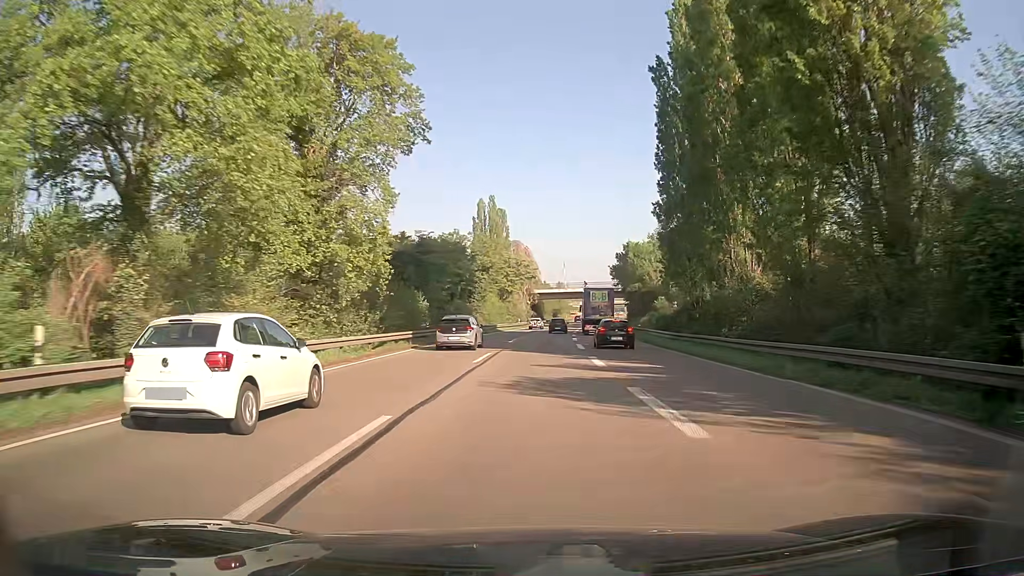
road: trunk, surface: asphalt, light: Day
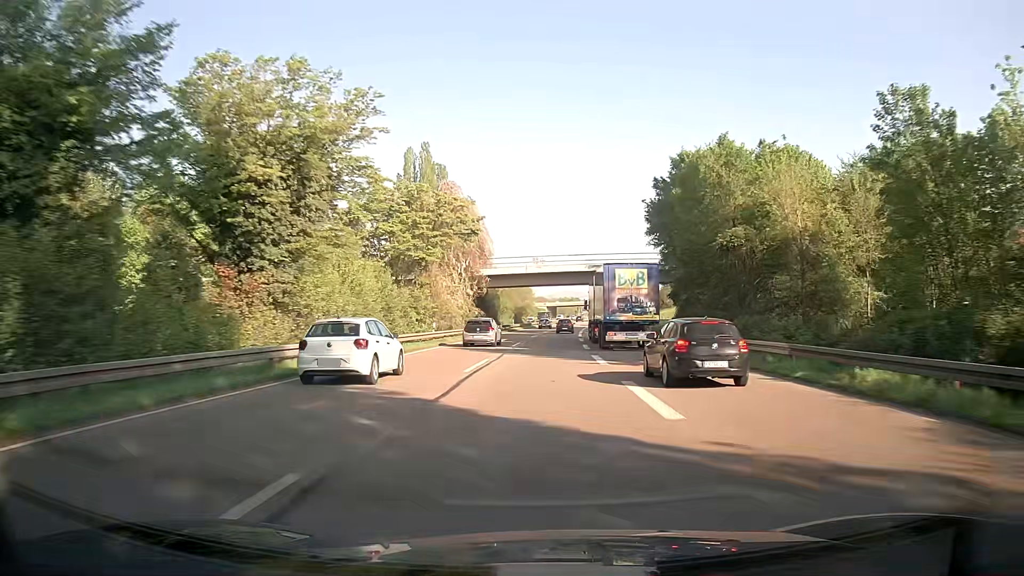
(+1.6, +58.7) m; +3°
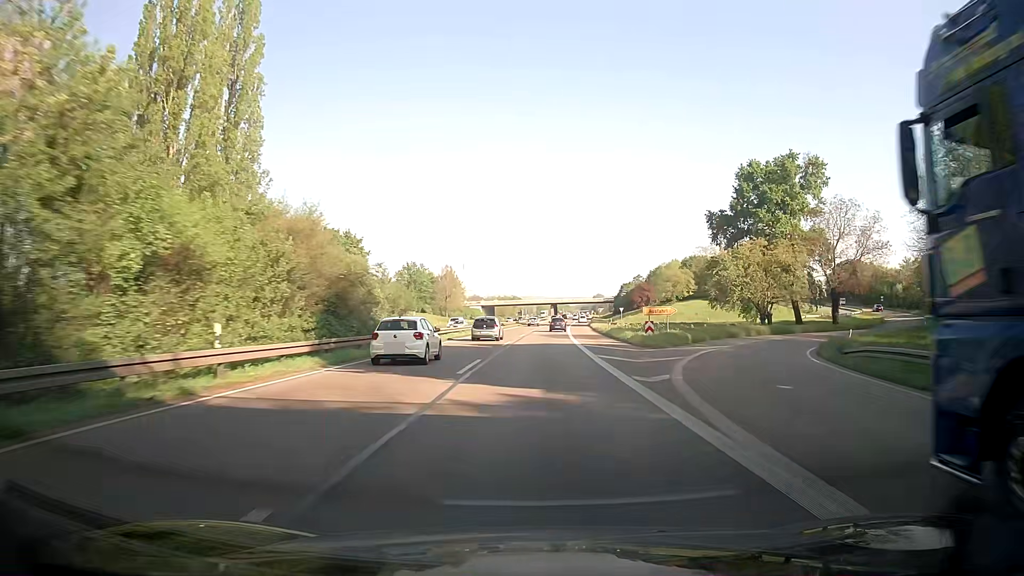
(+3.3, +74.6) m; +6°
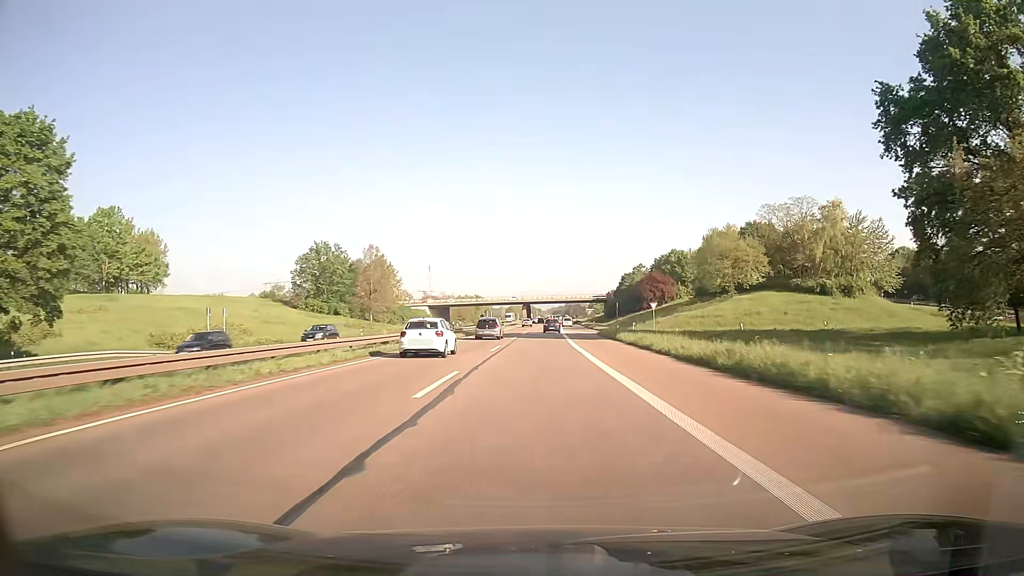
(+0.3, +60.5) m; +1°
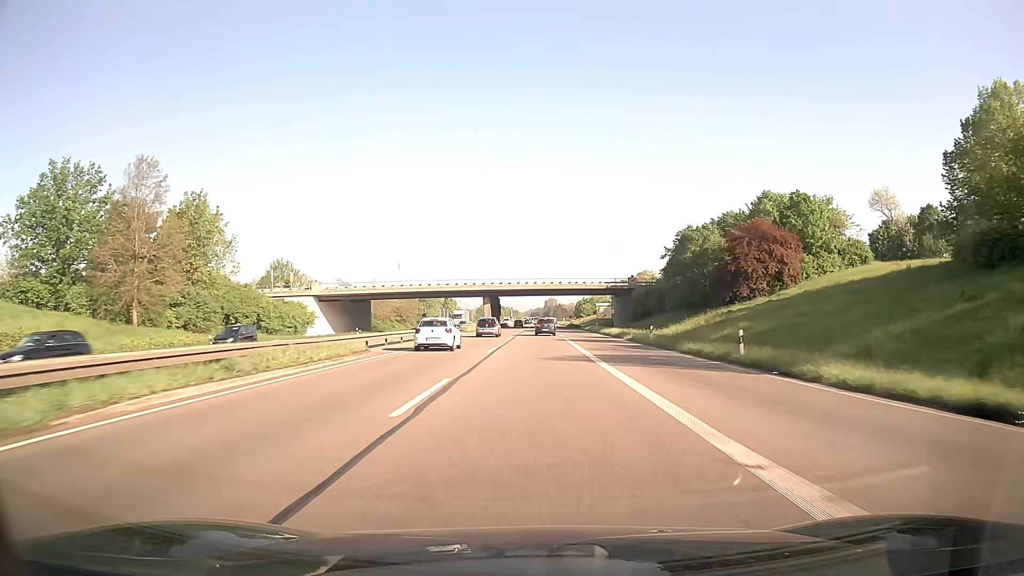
(+1.4, +76.1) m; +2°
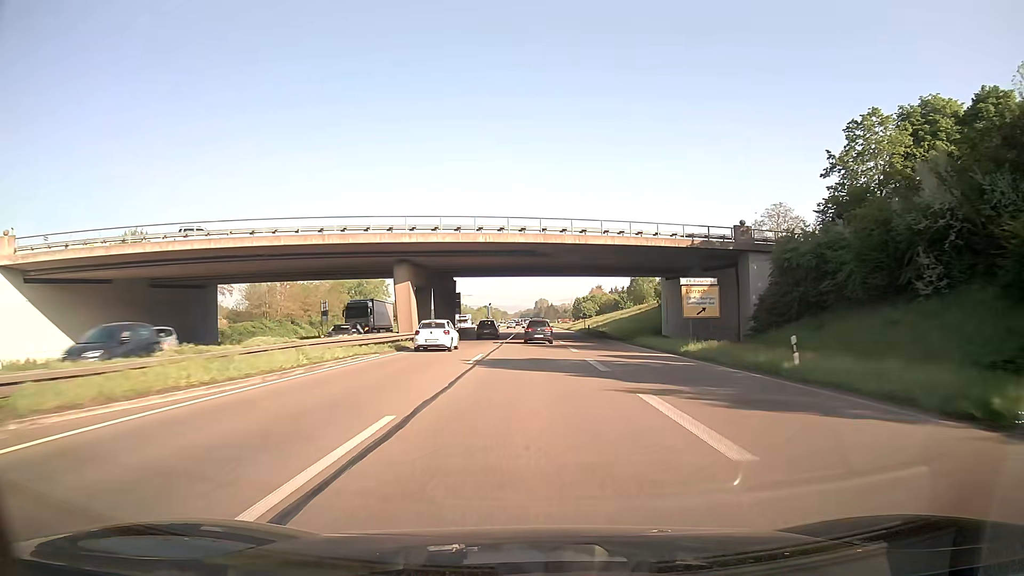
(+0.5, +61.1) m; +1°
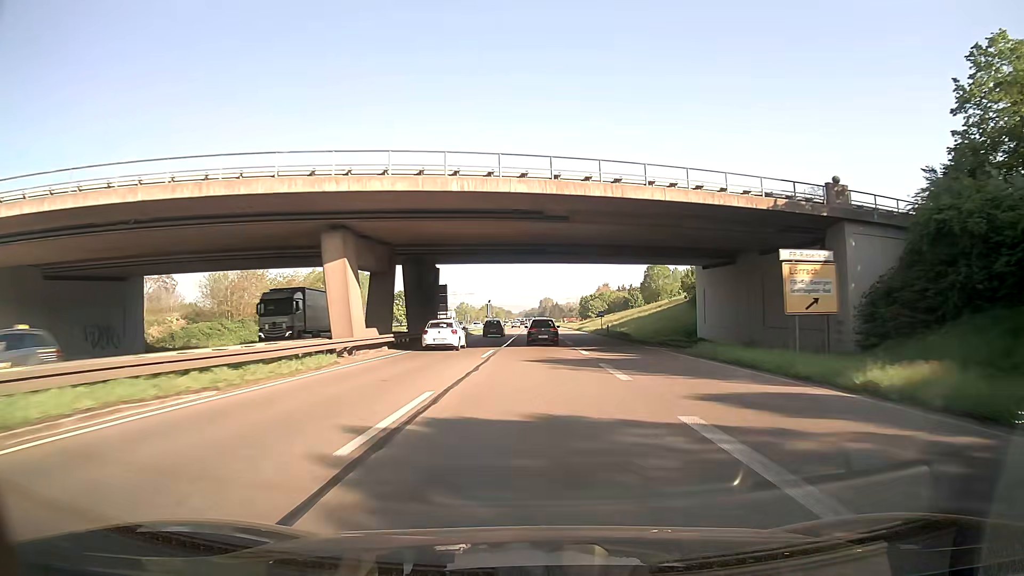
(-0.1, +15.2) m; 0°
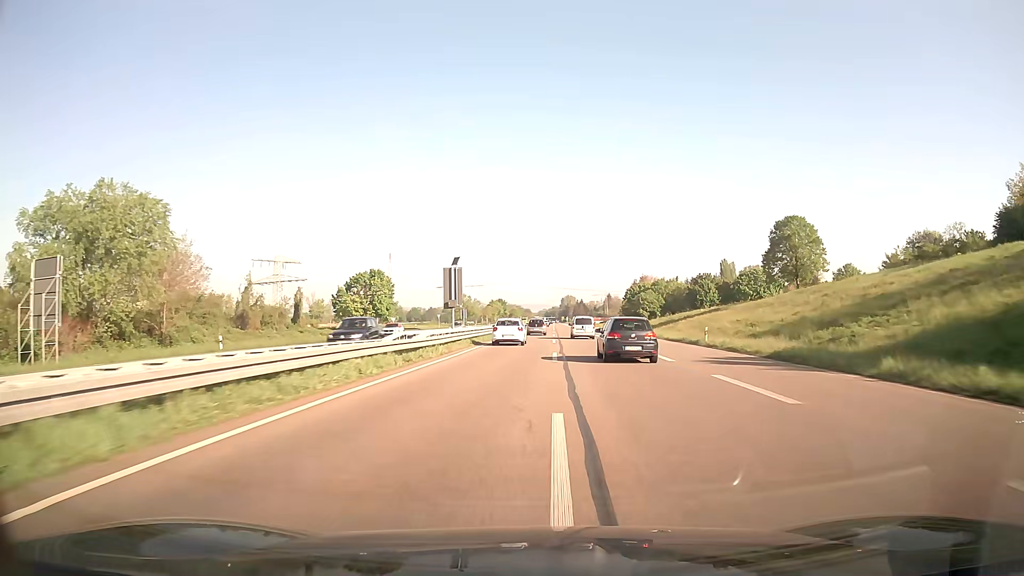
(-1.8, +76.8) m; -2°
(0, +10) (0, +20) (0, +30) (0, +40) (0, +50) (0, +60) (0, +70) (+1, +80) (+1, +90) (+1, +100) m
